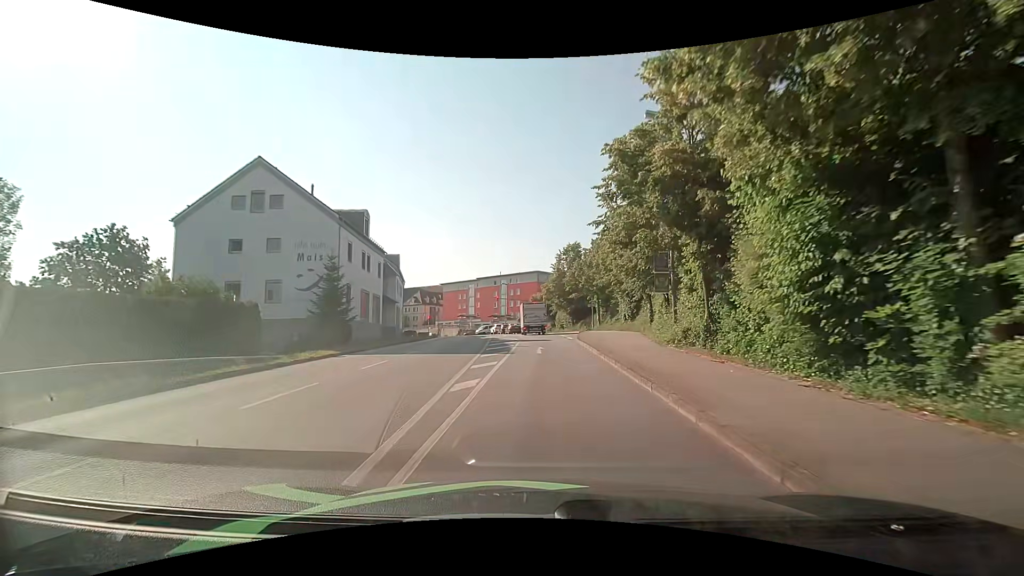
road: tertiary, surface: asphalt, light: Day
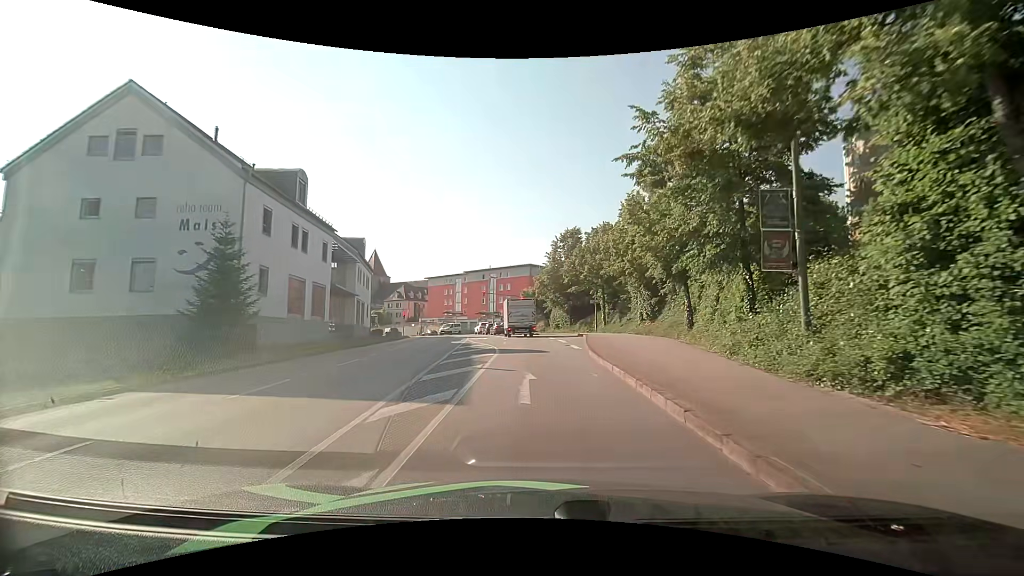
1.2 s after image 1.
(+0.1, +10.7) m; 0°
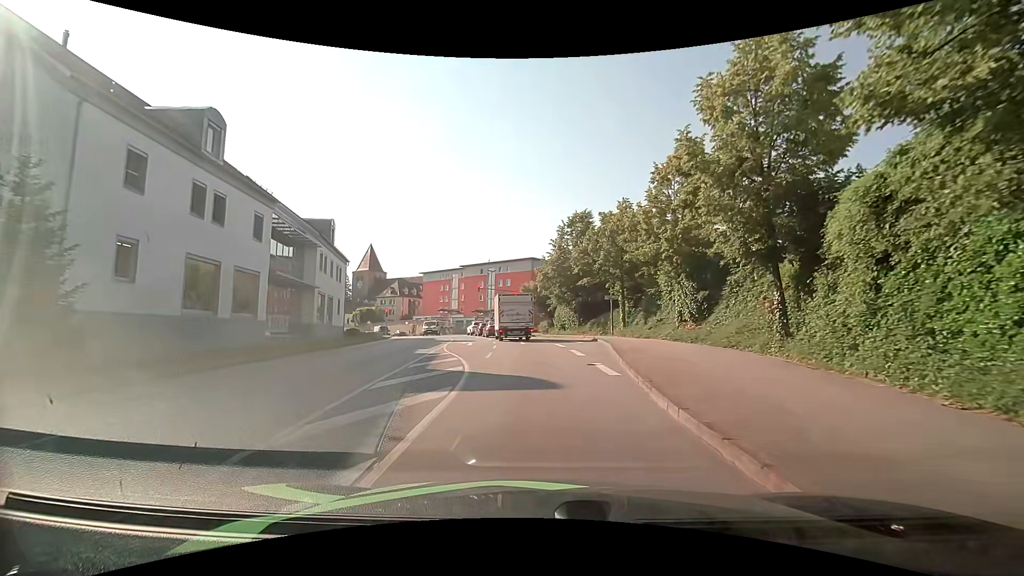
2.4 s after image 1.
(+0.1, +9.2) m; +1°
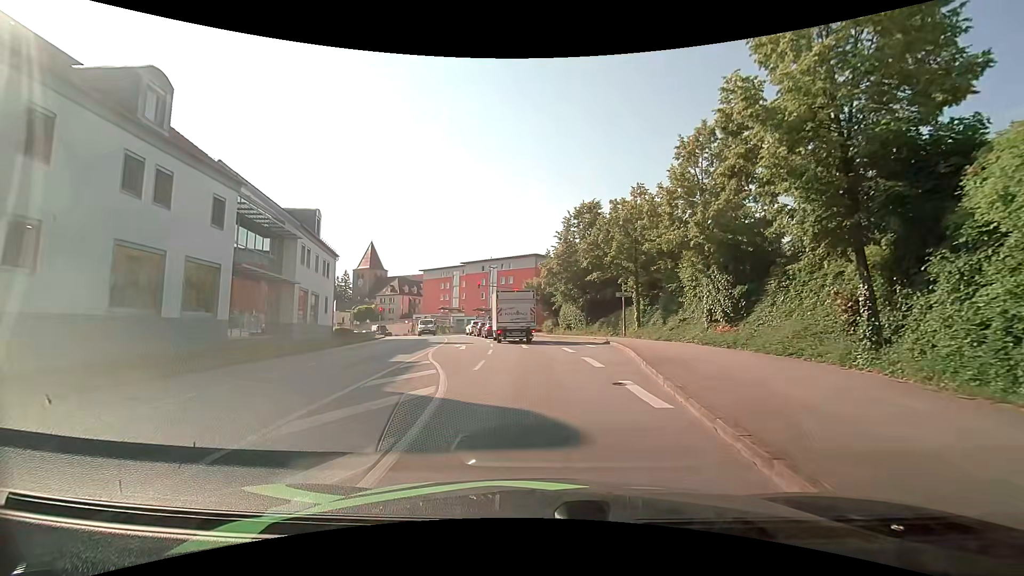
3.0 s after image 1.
(0.0, +3.9) m; -1°
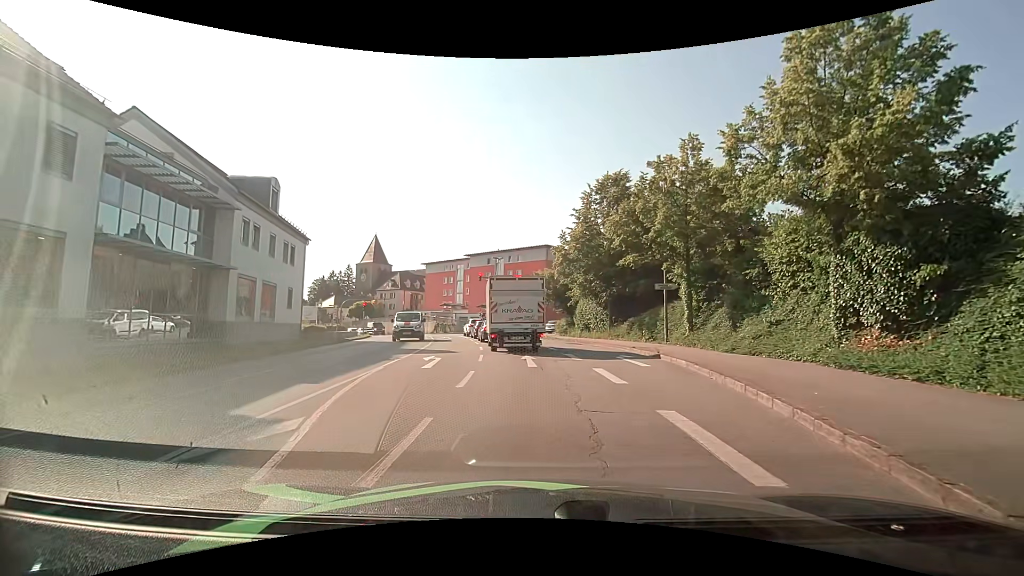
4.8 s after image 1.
(-0.1, +8.7) m; -2°
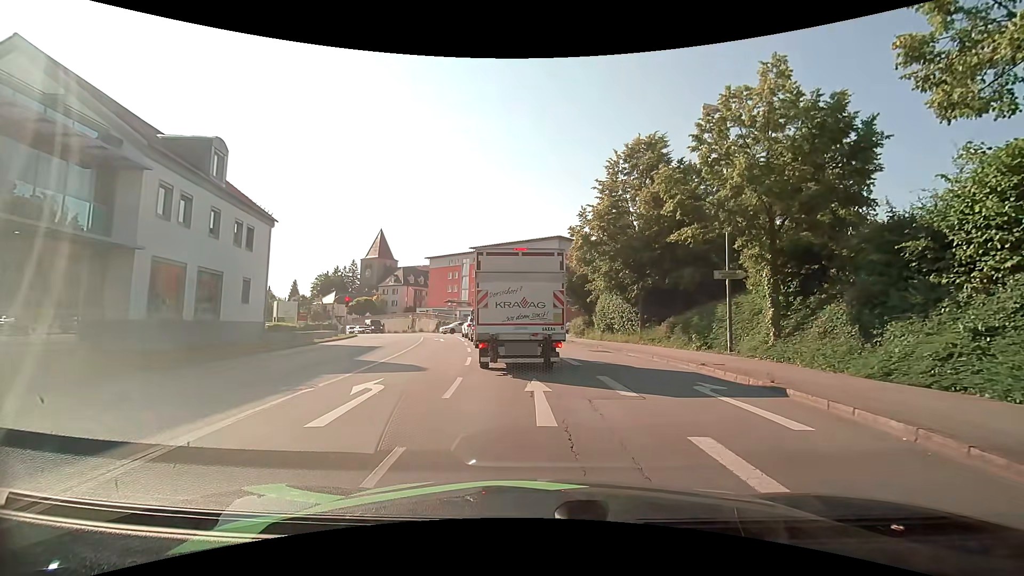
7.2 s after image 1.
(0.0, +7.2) m; 0°
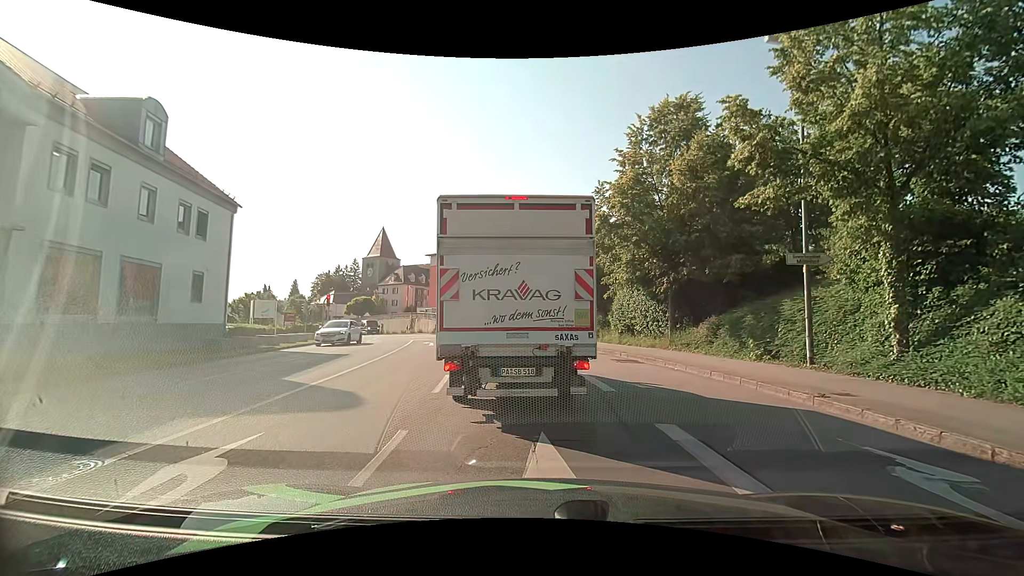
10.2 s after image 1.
(-0.1, +5.0) m; -2°
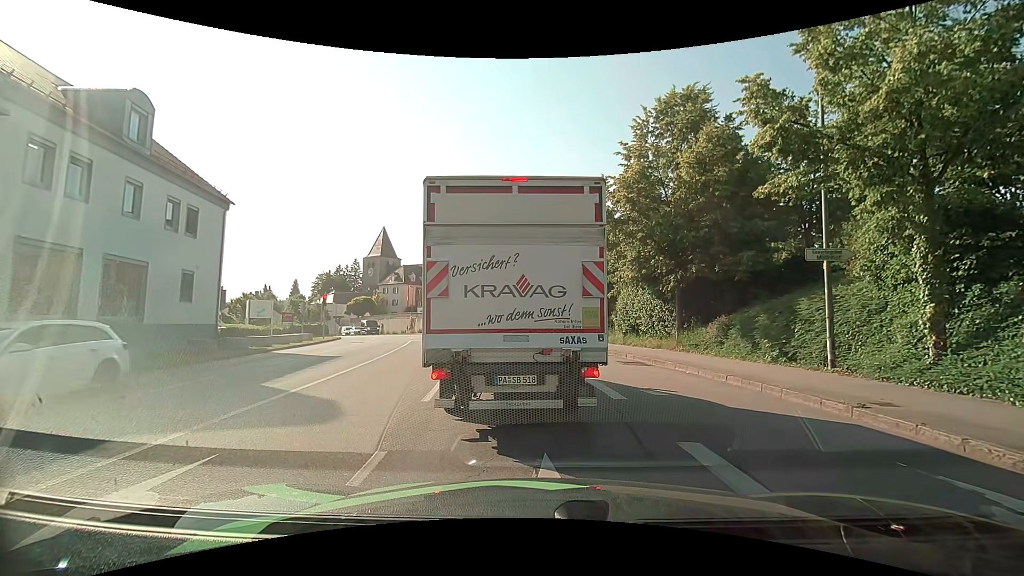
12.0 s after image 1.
(0.0, +0.9) m; 0°
(0, +10) (-1, +20) (-2, +30) (-4, +40) (-6, +49) (-9, +59) (-13, +68) (-18, +77) (-23, +86) (-29, +94) m
